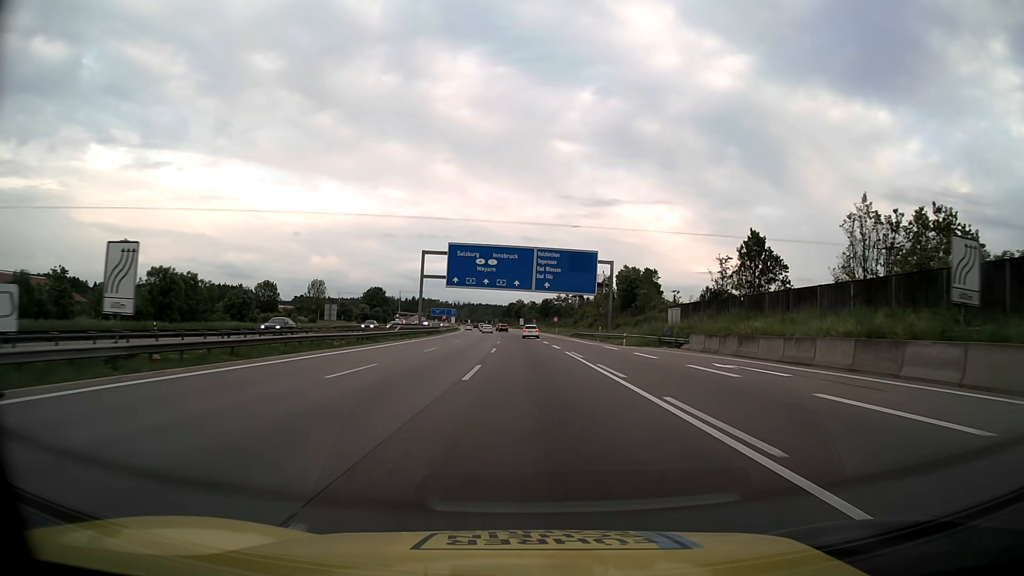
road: motorway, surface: asphalt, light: Day
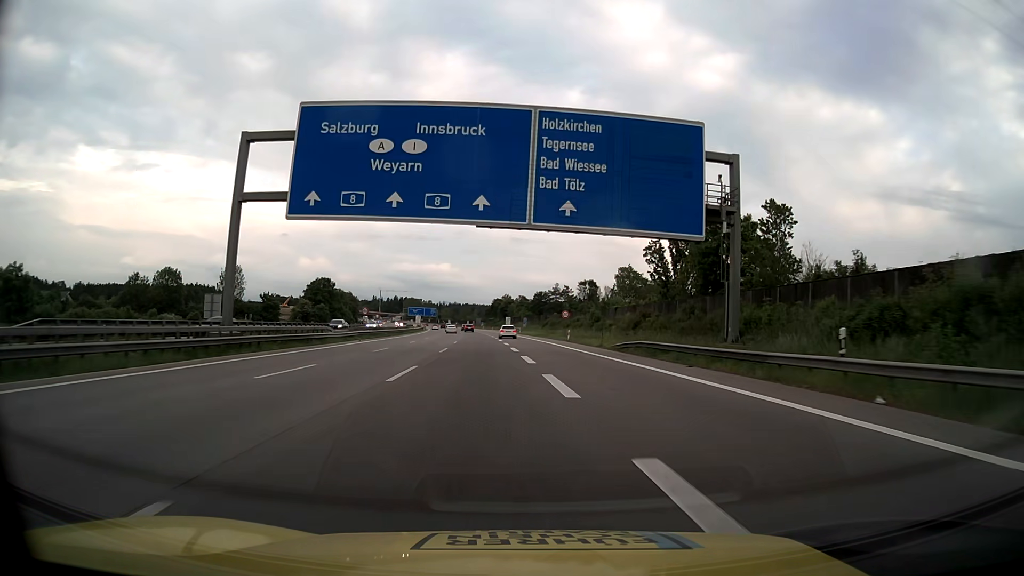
(+0.4, +54.3) m; +1°
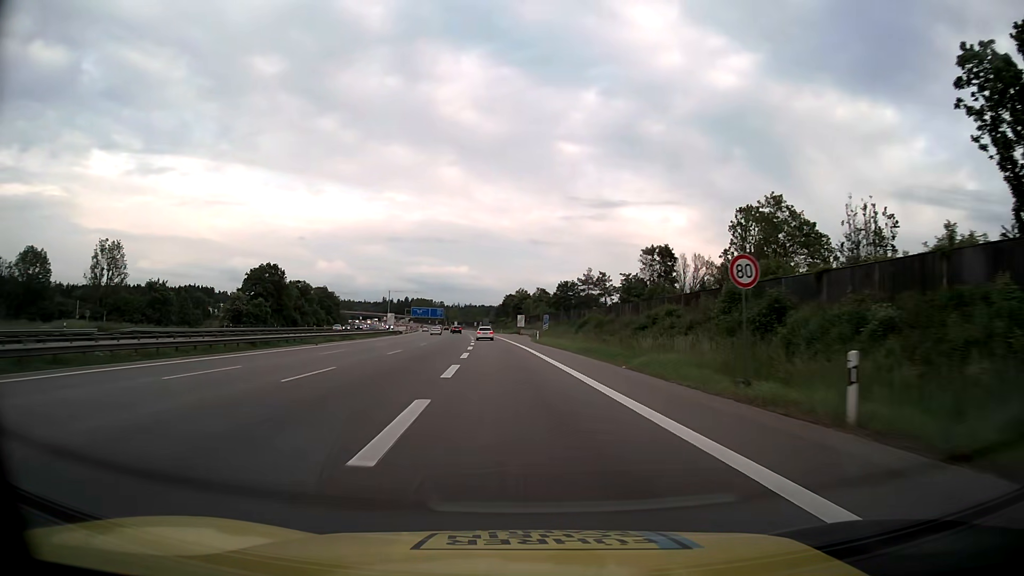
(-0.2, +54.2) m; -1°
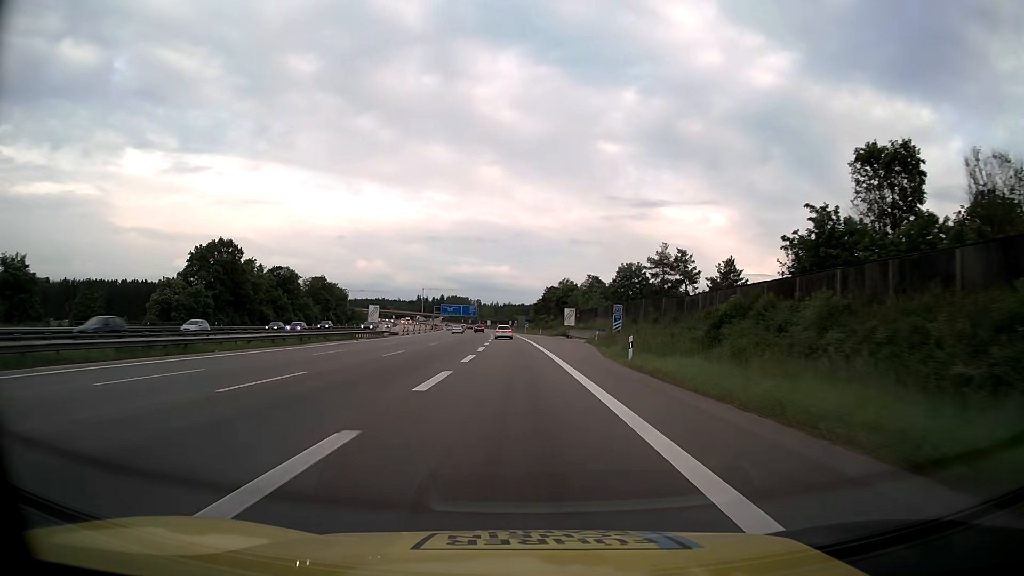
(-1.2, +40.6) m; -3°
(0, +10) (0, +20) (-1, +30) (-1, +40) (-1, +50) (-2, +60) (-2, +70) (-2, +80) (-3, +90) (-3, +100) m
